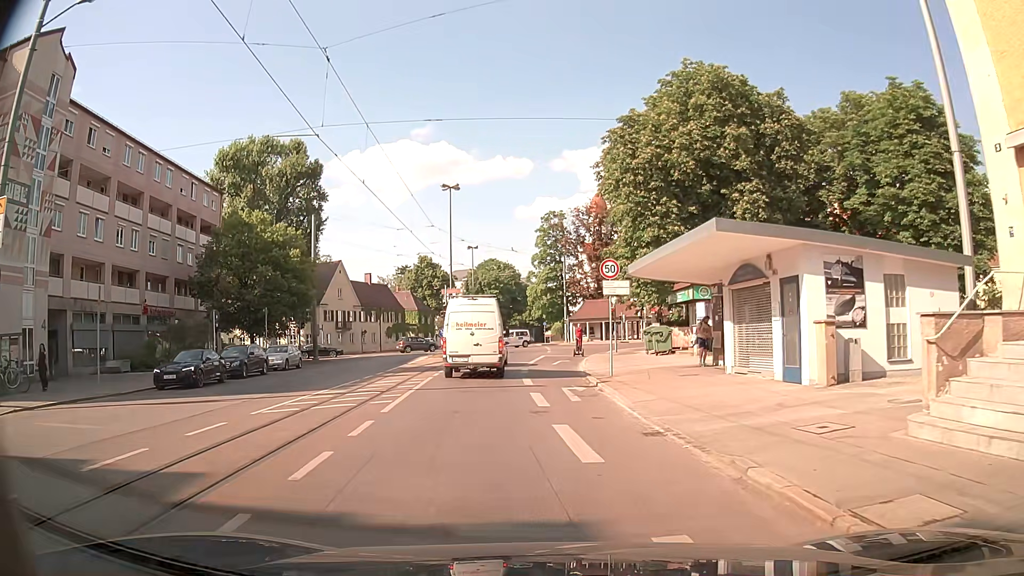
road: tertiary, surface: asphalt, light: Day
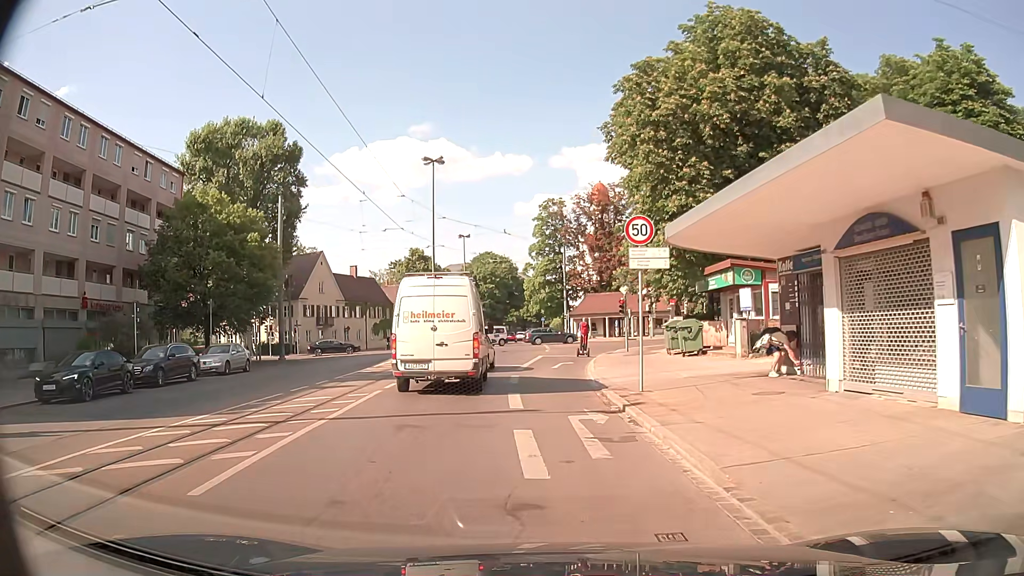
(-0.1, +7.0) m; 0°
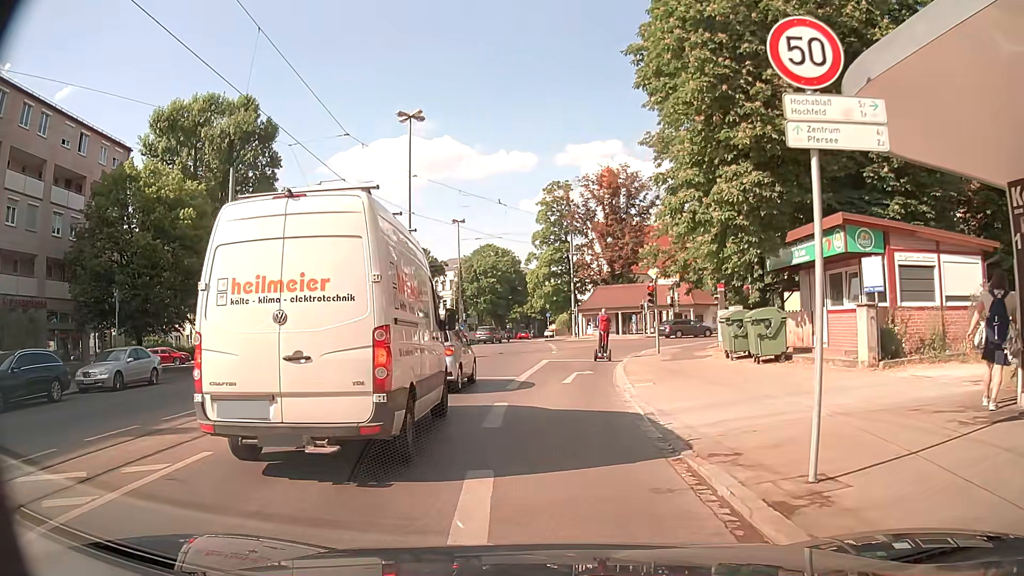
(-0.1, +8.7) m; -2°
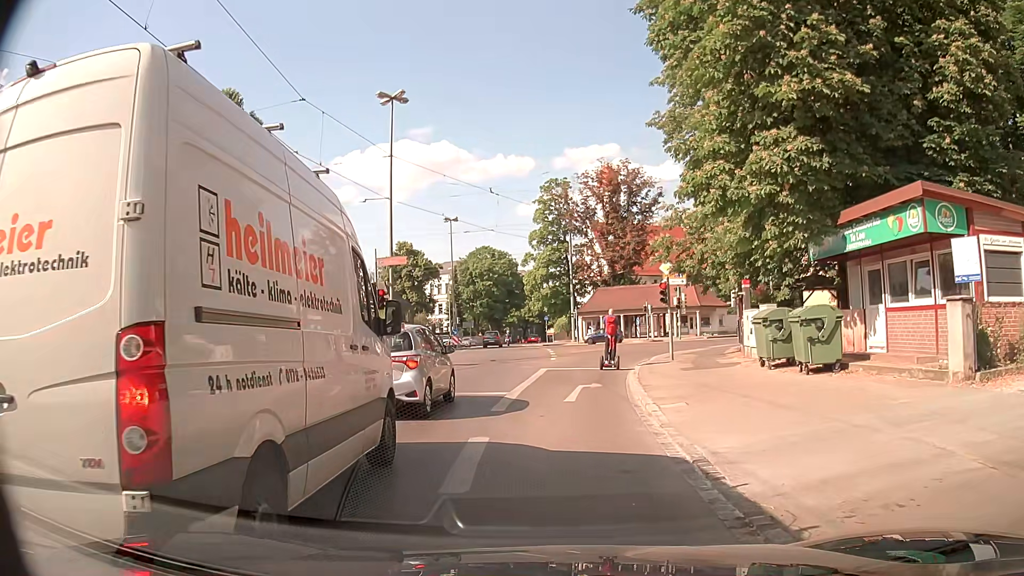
(0.0, +3.6) m; 0°
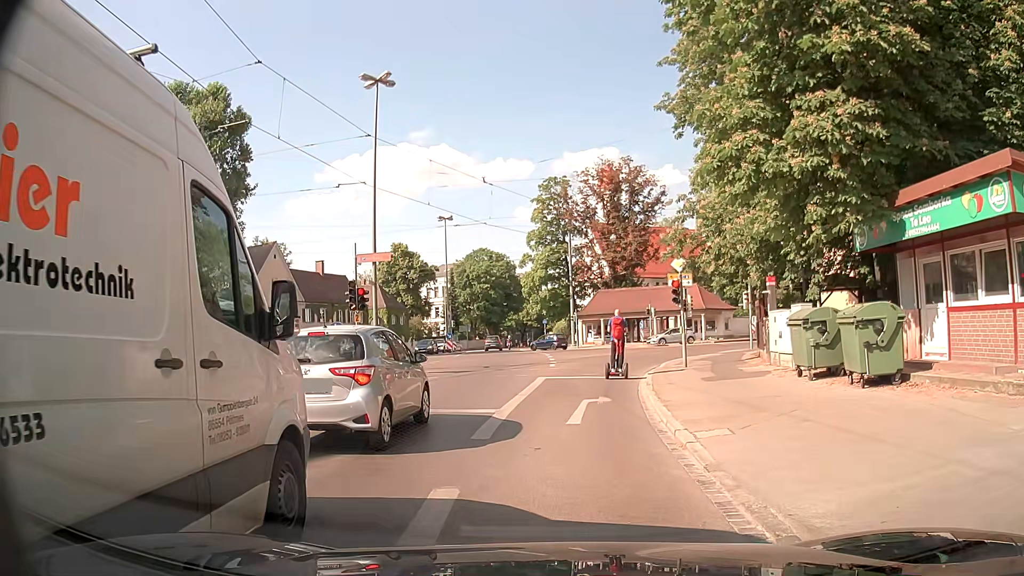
(0.0, +2.8) m; +1°
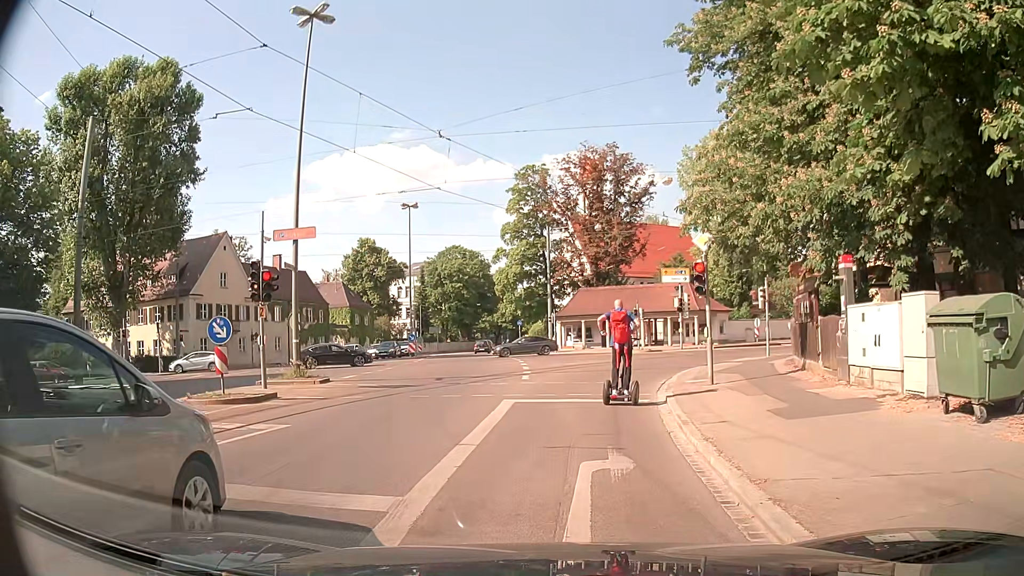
(+0.1, +6.7) m; +1°
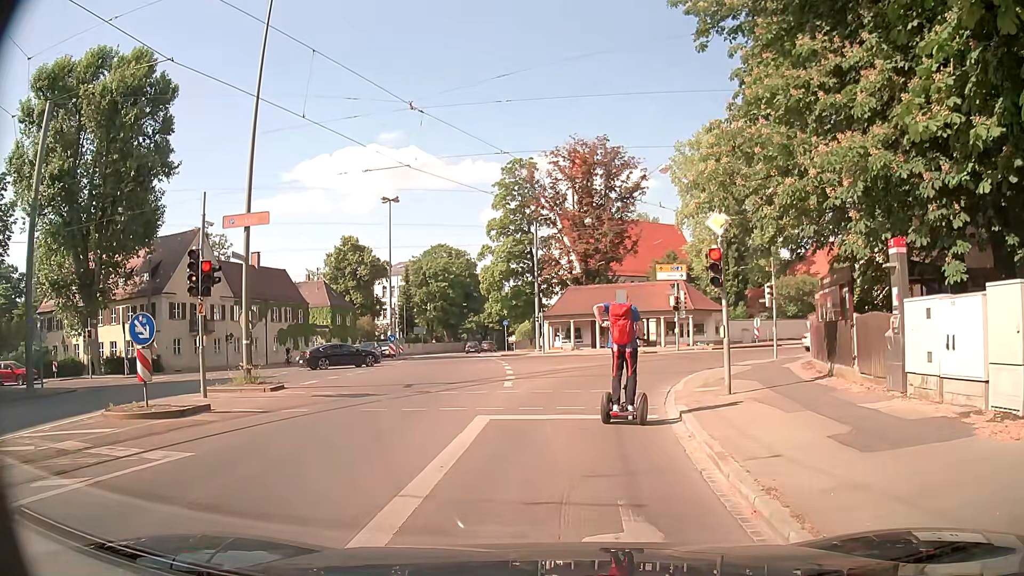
(+0.1, +2.8) m; +1°
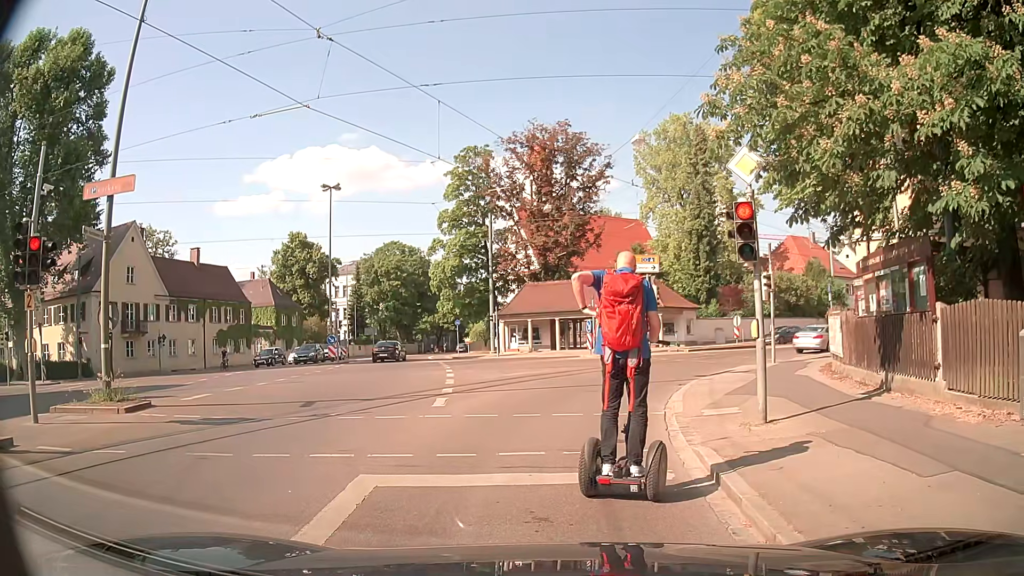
(+0.2, +4.7) m; +2°
(+1, +10) (+3, +20) (+8, +28) (+14, +36) (+21, +43) (+29, +49) (+37, +56) (+44, +63) (+52, +69) (+59, +76) m
